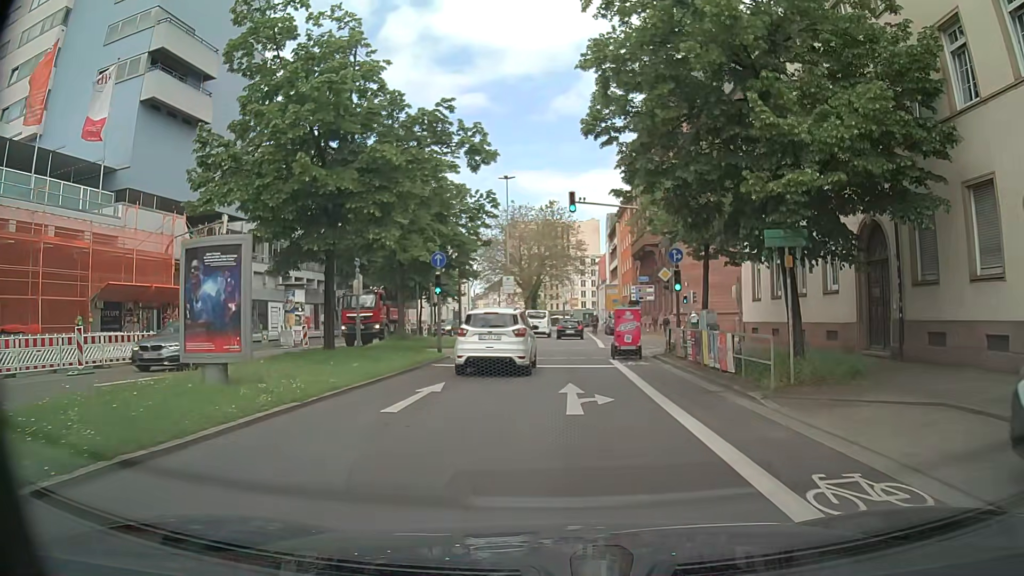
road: primary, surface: asphalt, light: Day
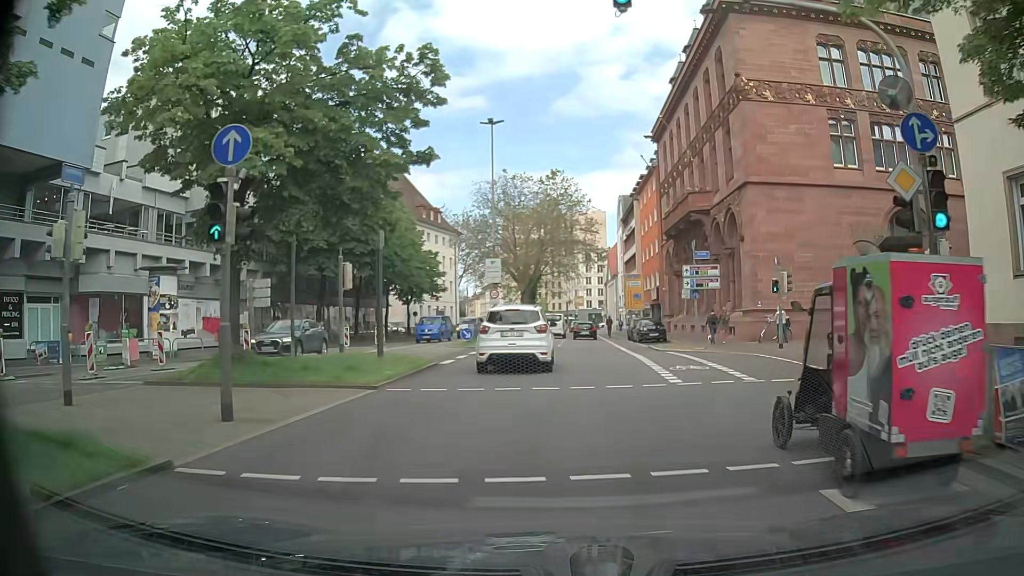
(-0.2, +18.2) m; -1°
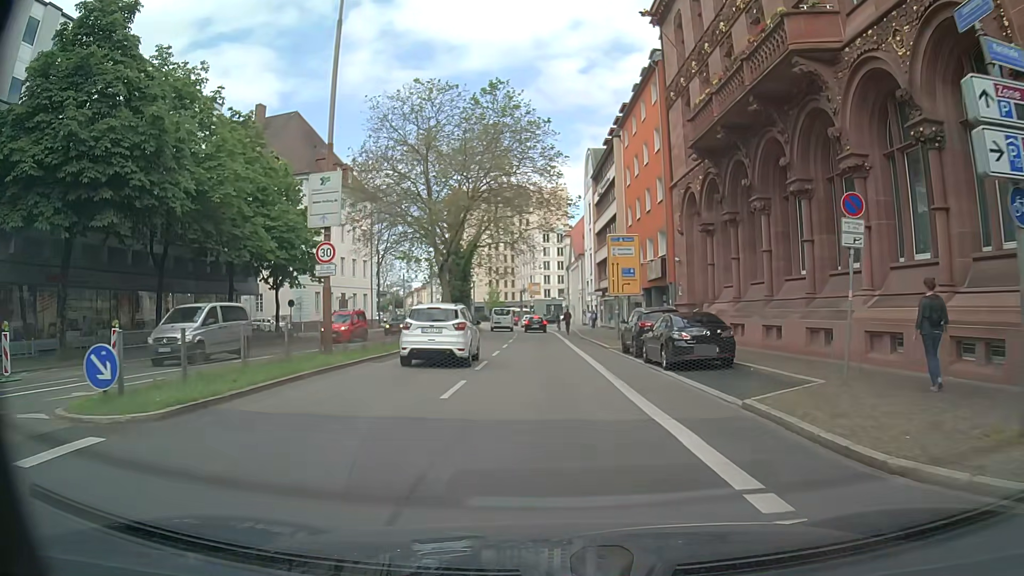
(+1.4, +24.7) m; +4°
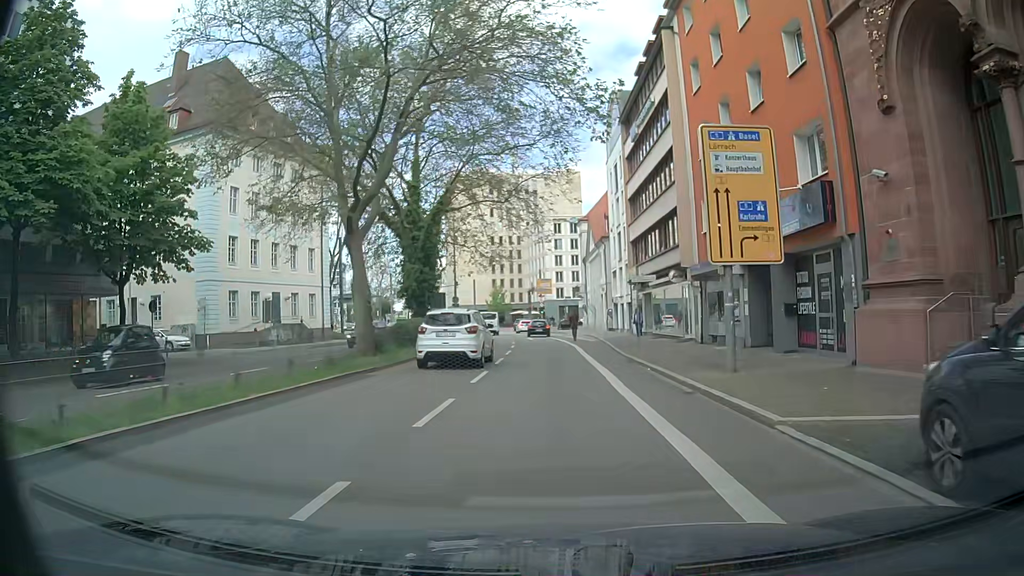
(-0.4, +20.5) m; -1°
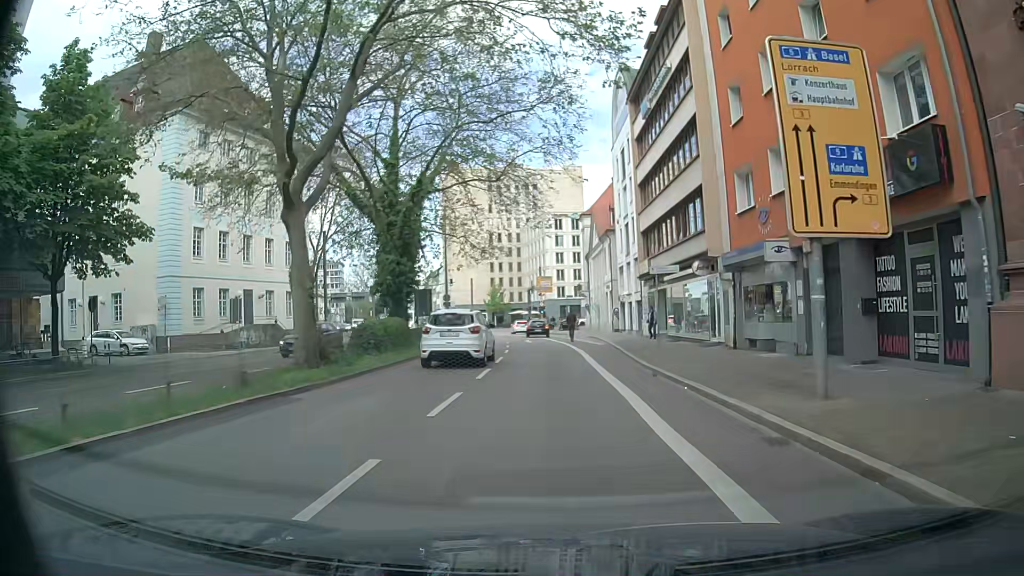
(0.0, +5.1) m; 0°
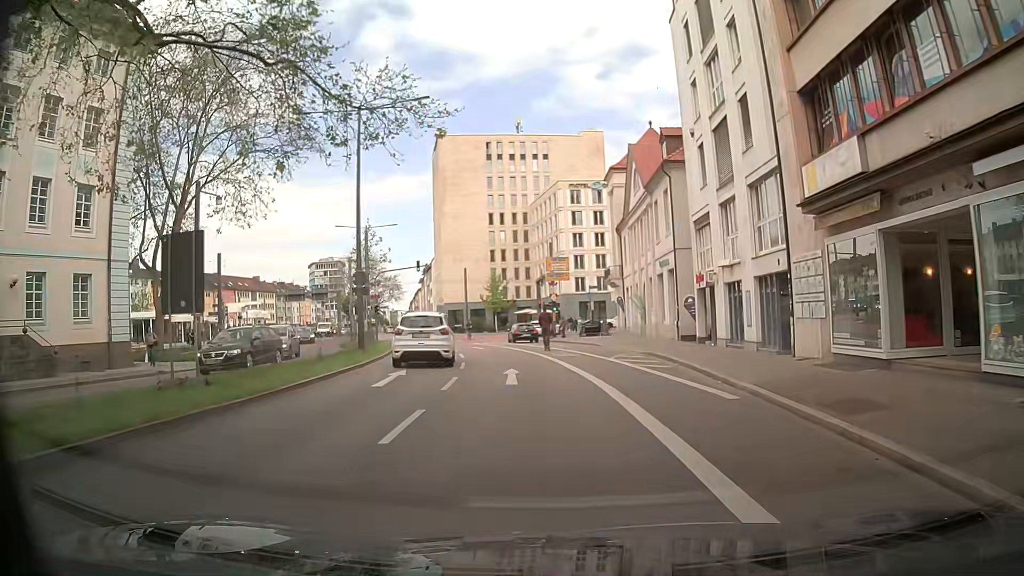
(-0.1, +26.1) m; 0°
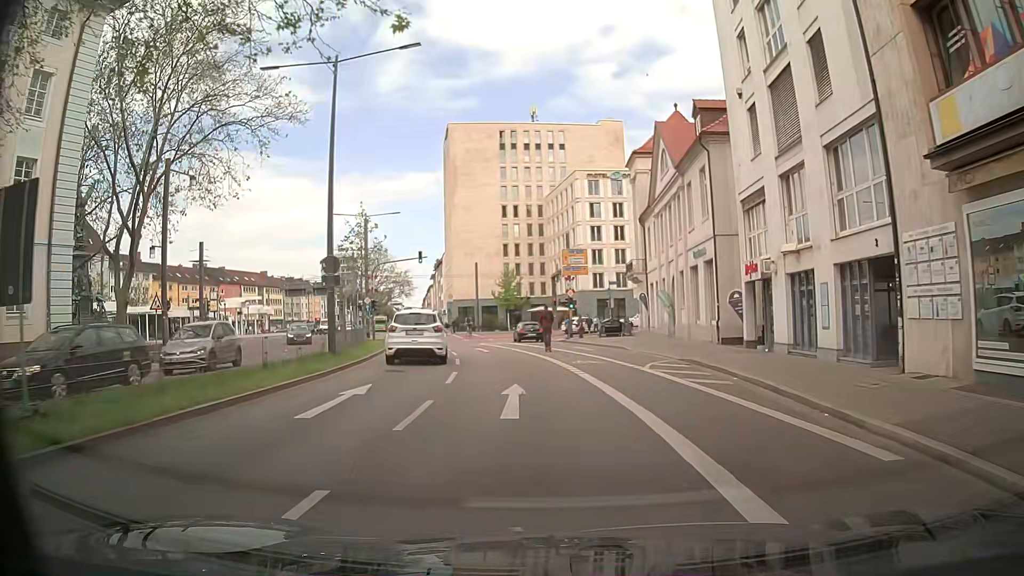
(-0.1, +5.2) m; 0°
